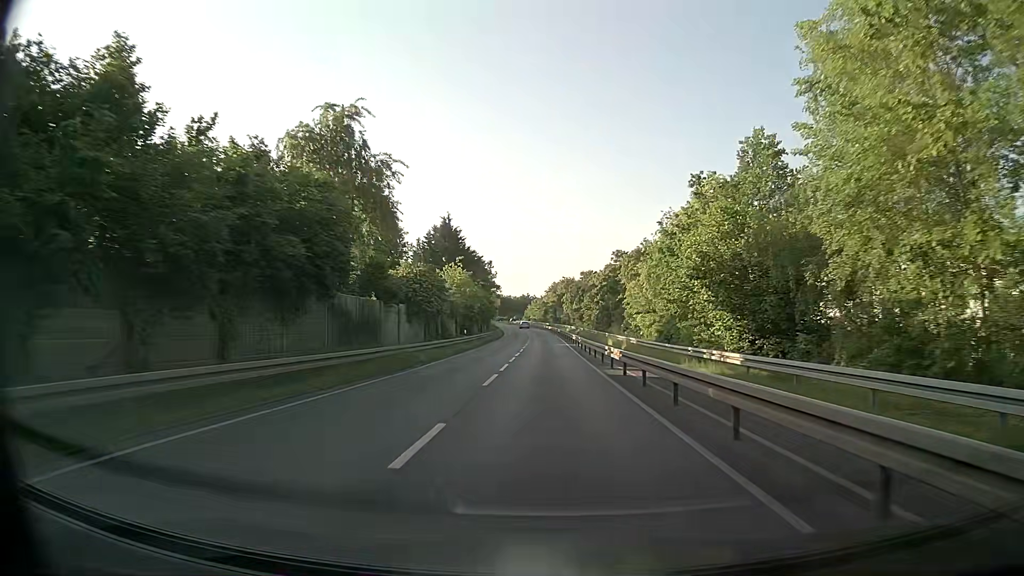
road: tertiary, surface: asphalt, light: Day
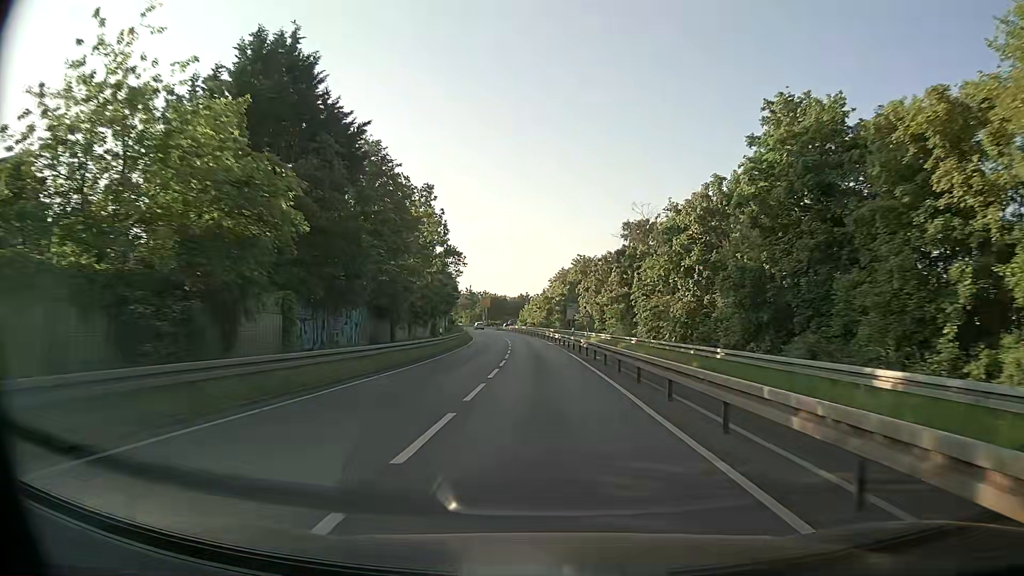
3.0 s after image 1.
(-0.2, +52.0) m; 0°
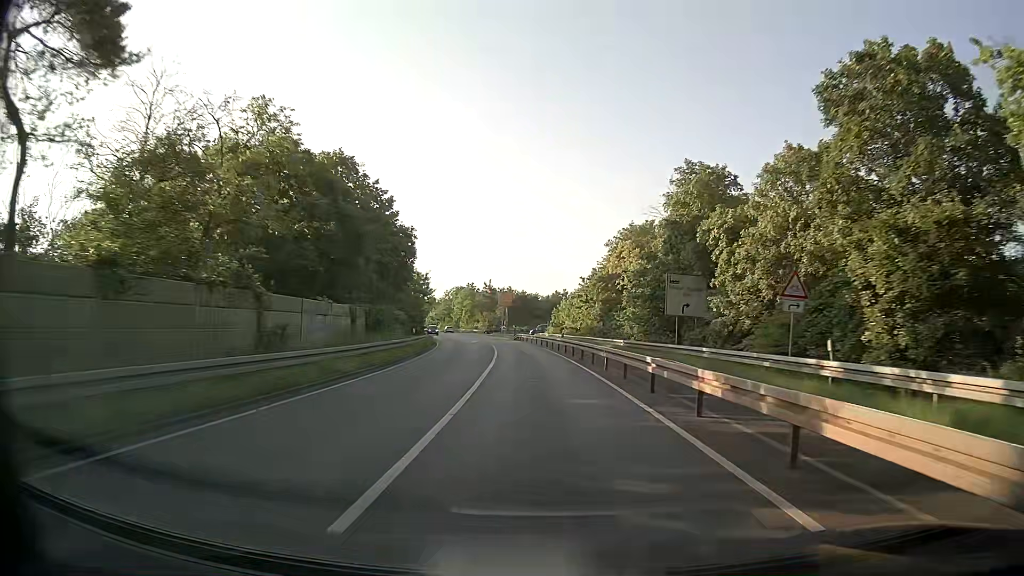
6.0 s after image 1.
(-1.2, +50.5) m; -4°
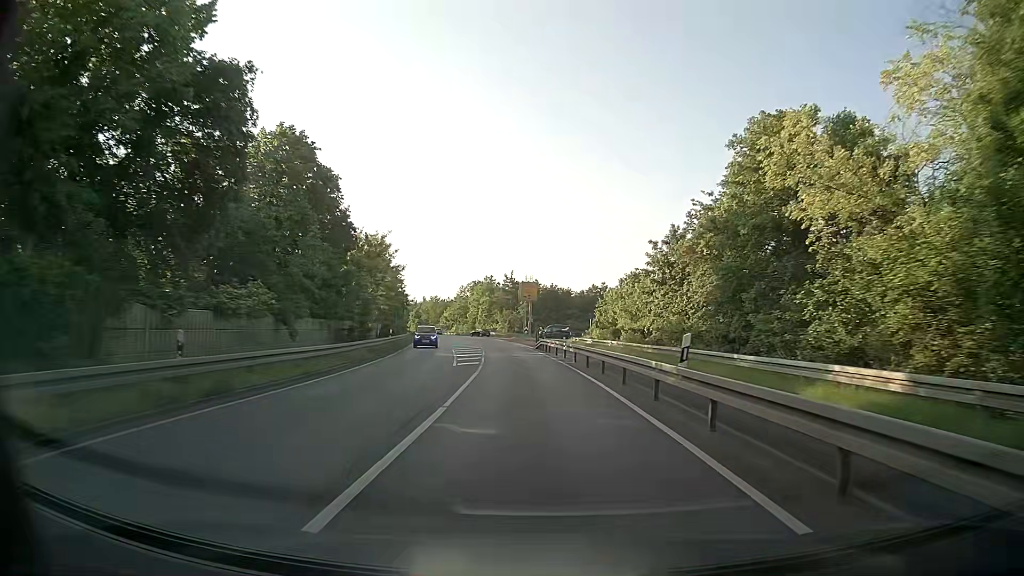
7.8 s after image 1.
(-0.5, +29.4) m; -2°
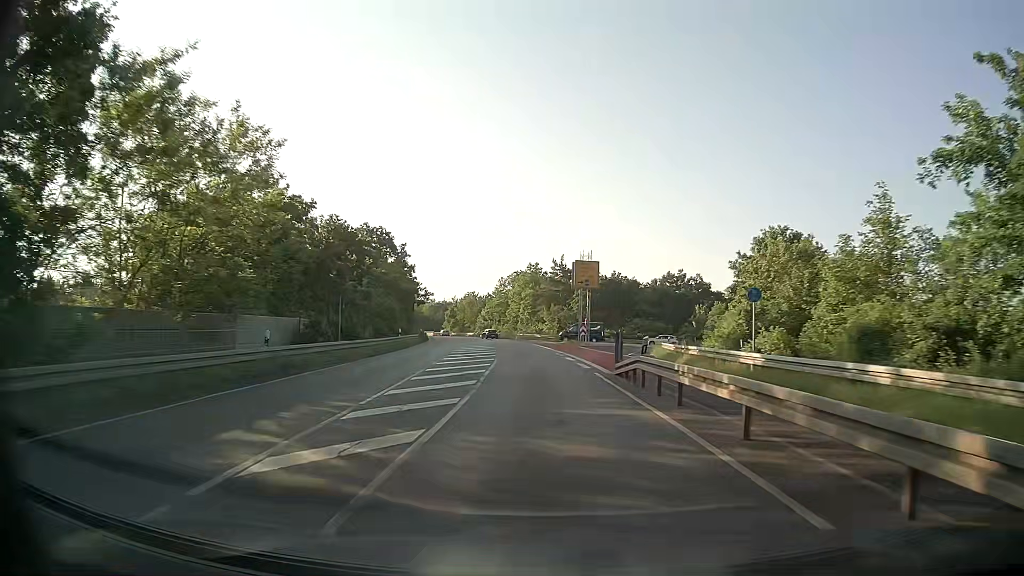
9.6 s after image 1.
(-1.2, +28.8) m; -5°
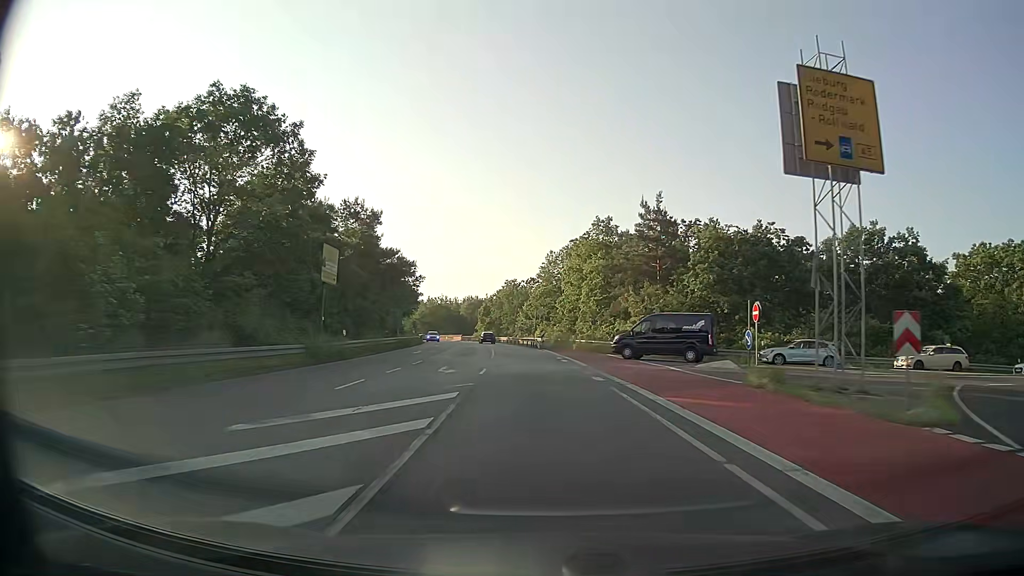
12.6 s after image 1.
(-1.7, +47.2) m; -5°
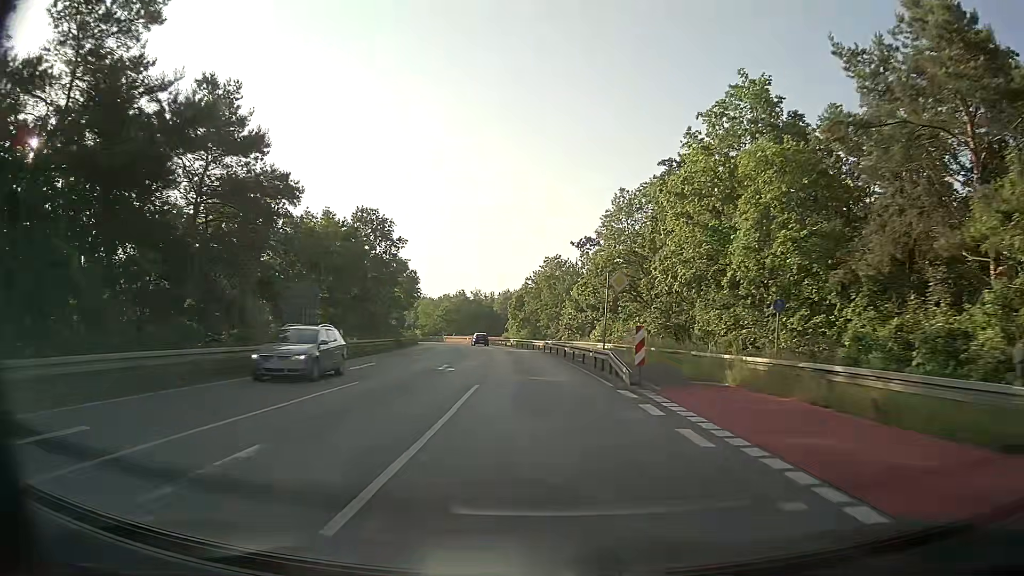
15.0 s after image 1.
(-1.1, +37.3) m; -3°
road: secondary
